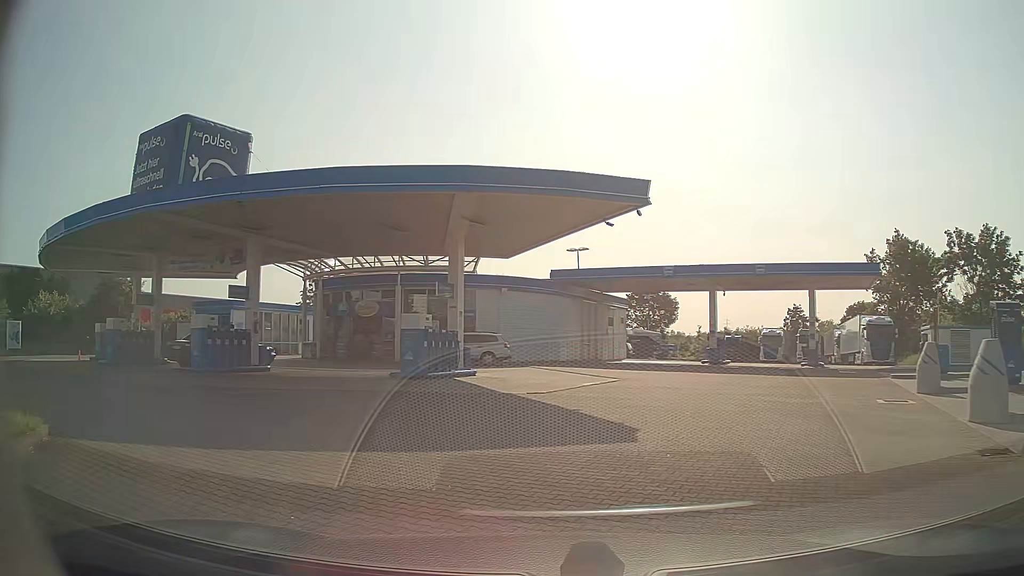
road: service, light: Day
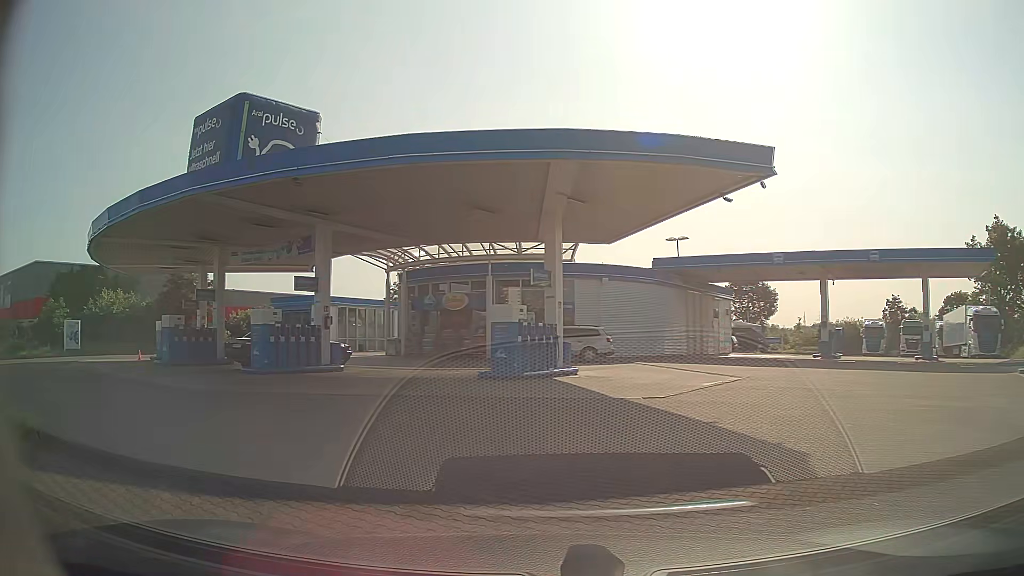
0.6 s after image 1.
(-0.2, +2.7) m; -9°
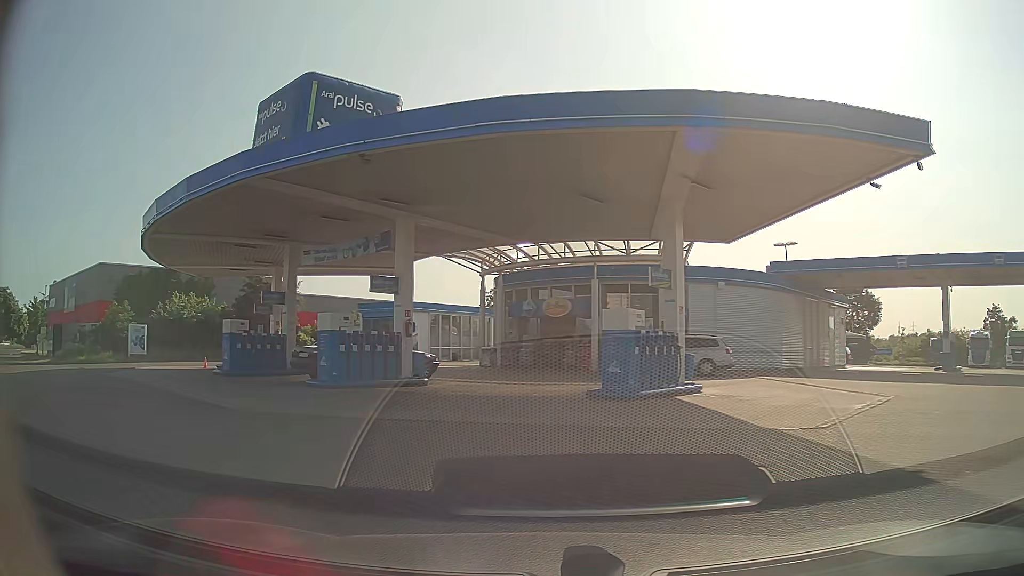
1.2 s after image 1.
(-0.3, +3.0) m; -9°
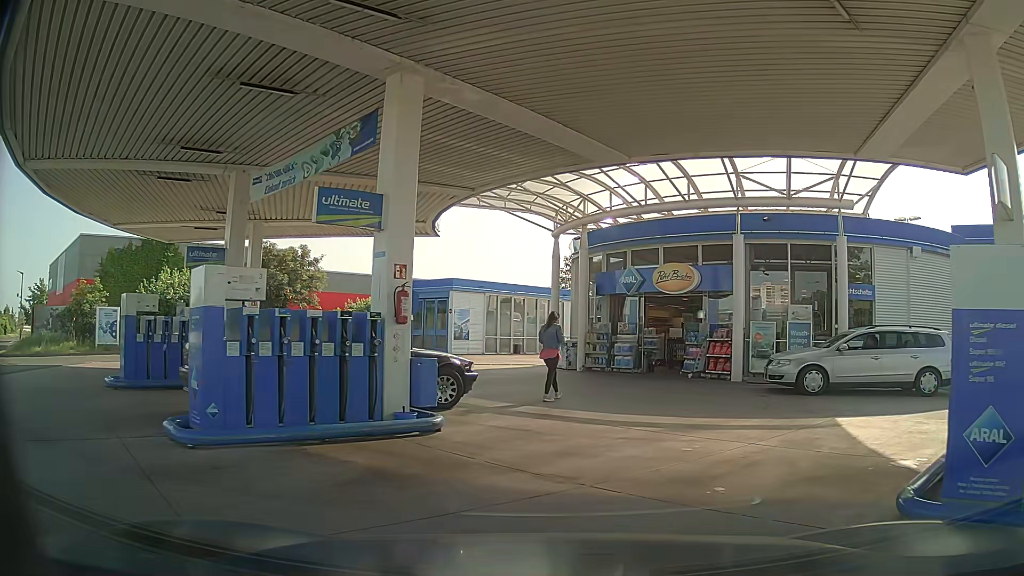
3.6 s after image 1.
(-0.9, +10.3) m; -8°
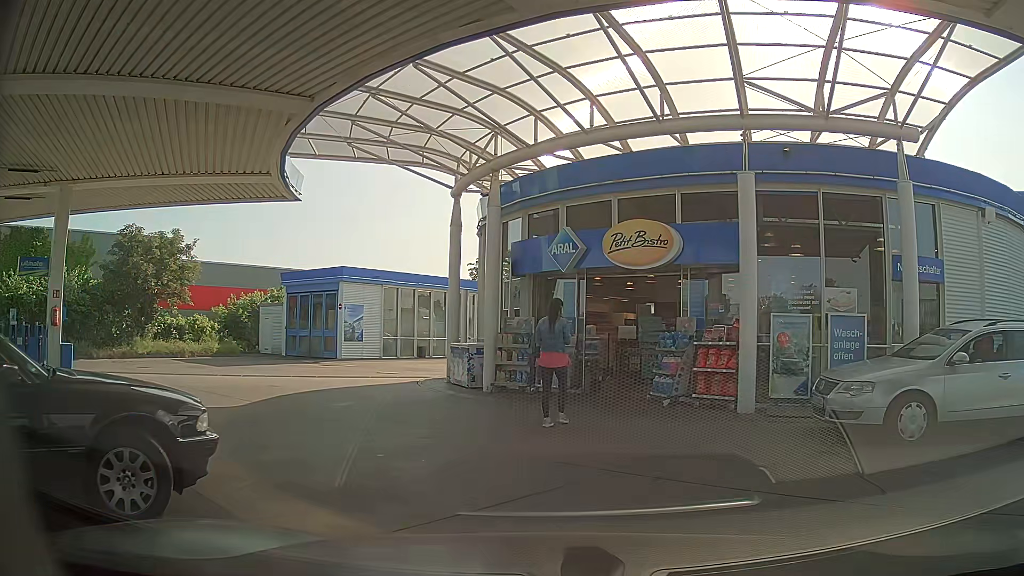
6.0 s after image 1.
(+0.7, +6.8) m; +9°
